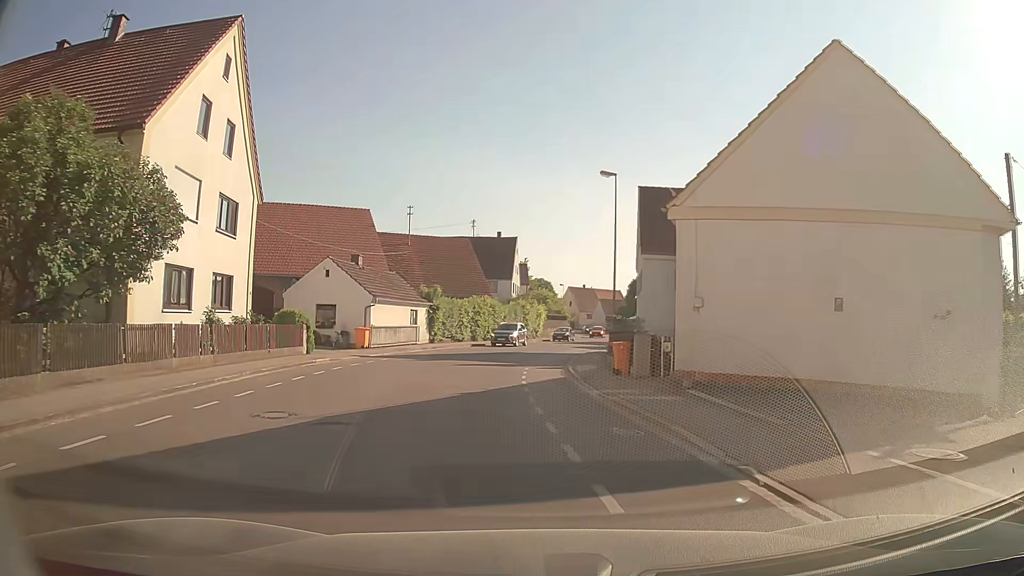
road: secondary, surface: asphalt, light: Day
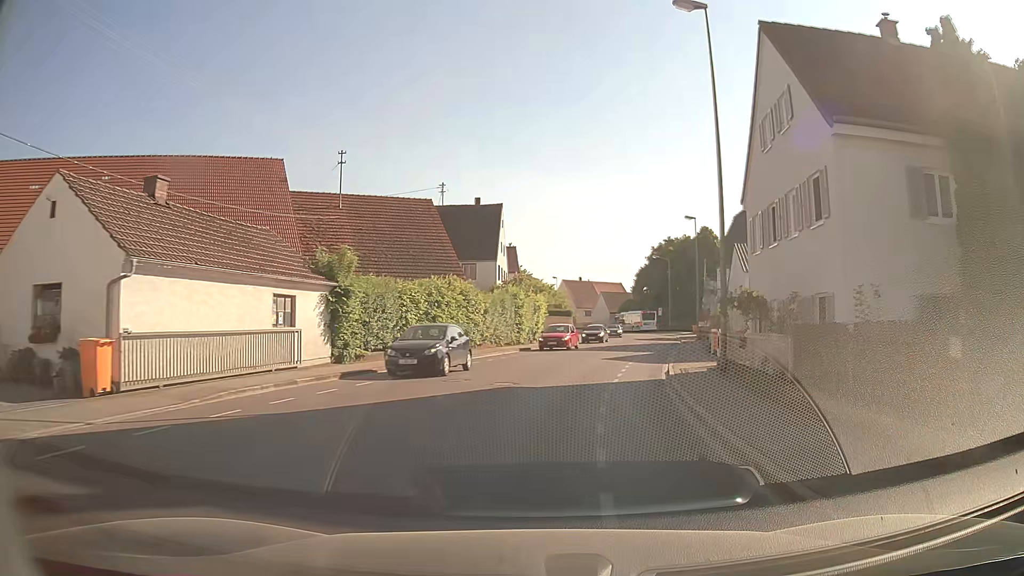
(-0.6, +22.5) m; +1°
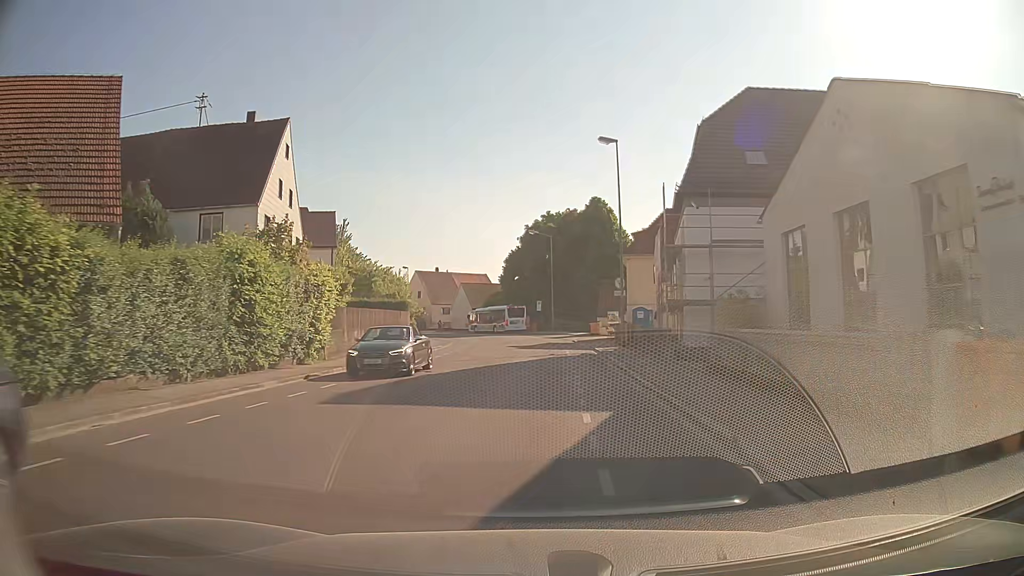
(+2.9, +25.2) m; +12°
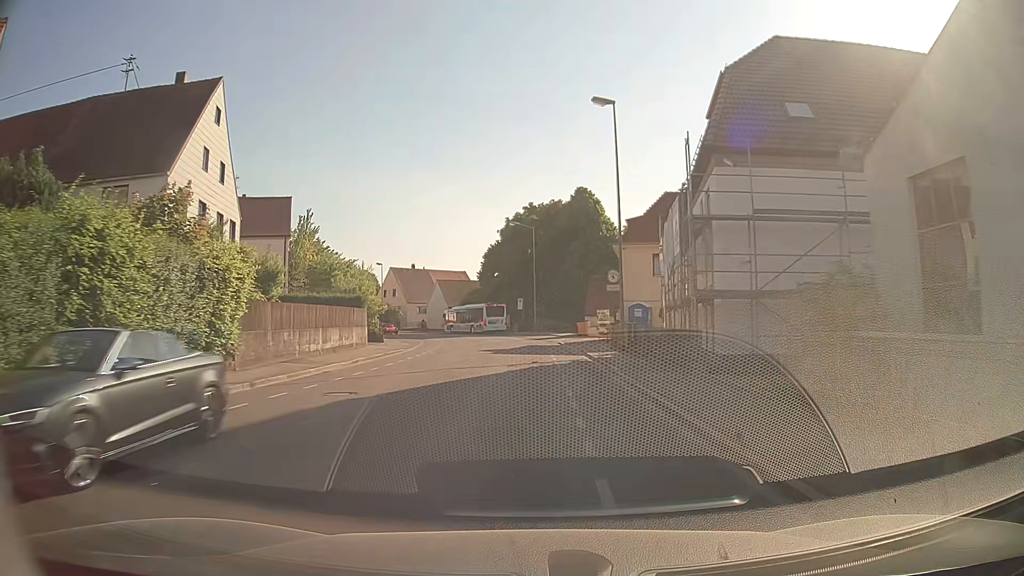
(+0.1, +6.4) m; +2°
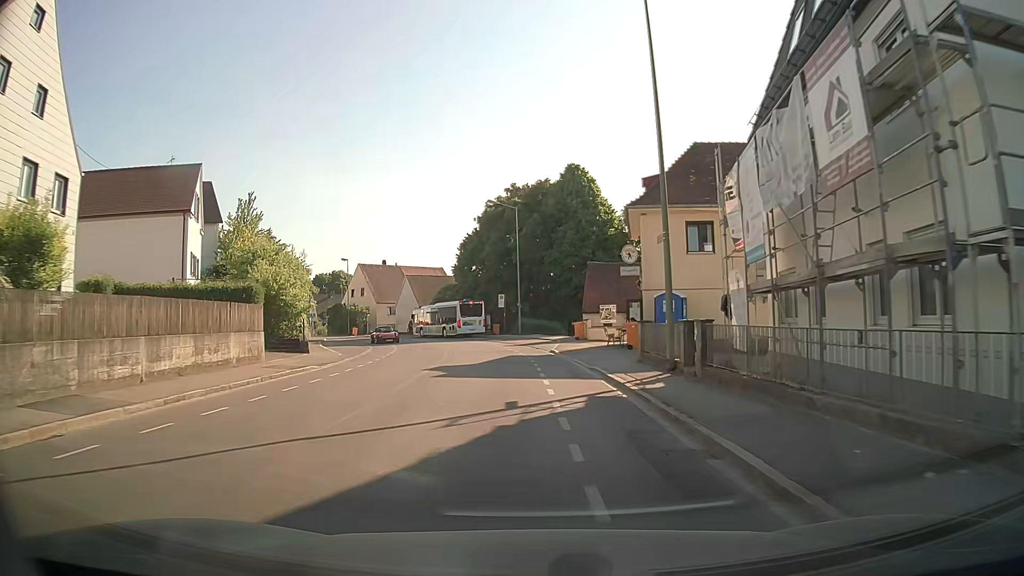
(+0.1, +12.2) m; +1°
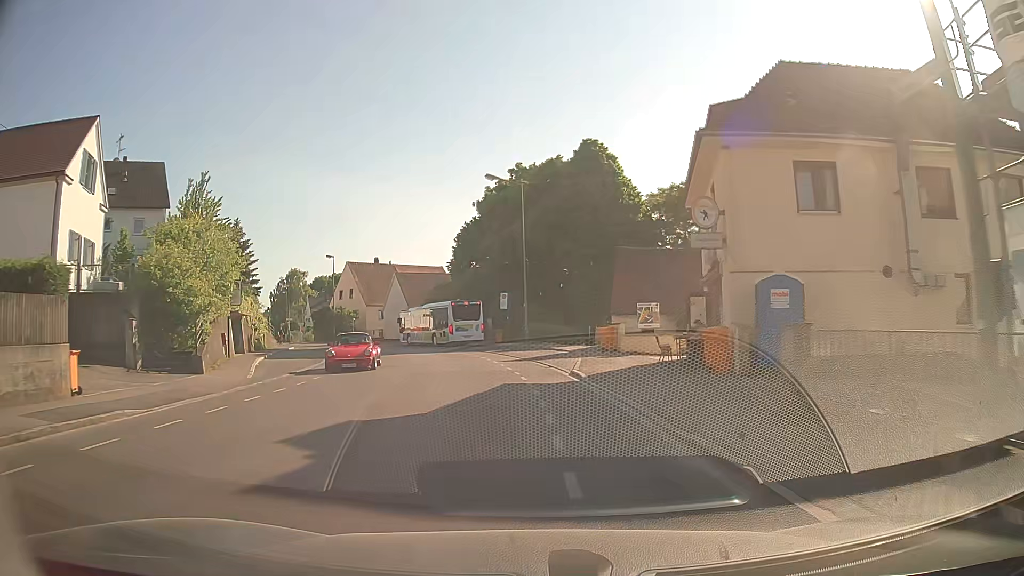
(-0.1, +11.2) m; 0°
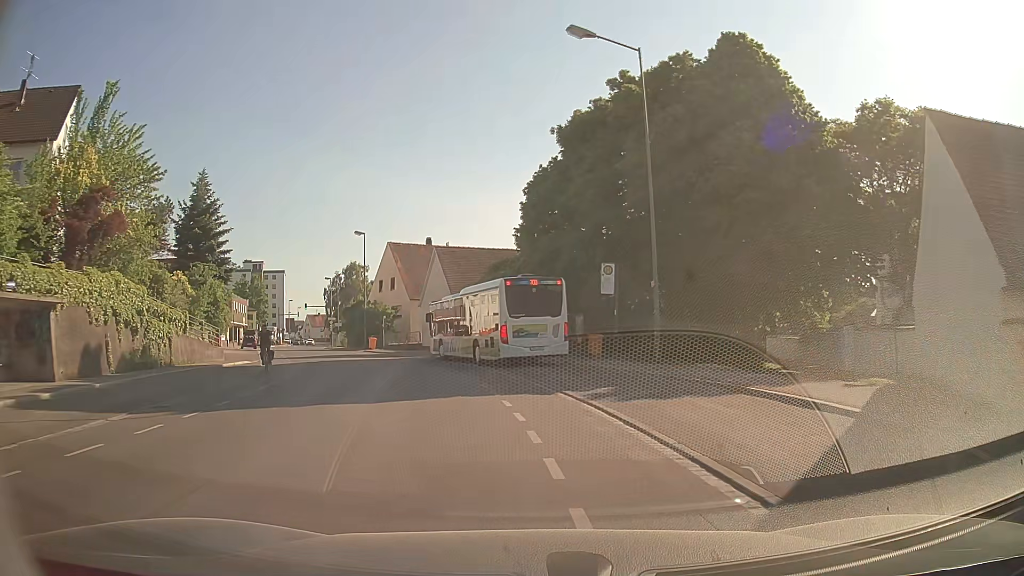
(-1.5, +22.6) m; -7°
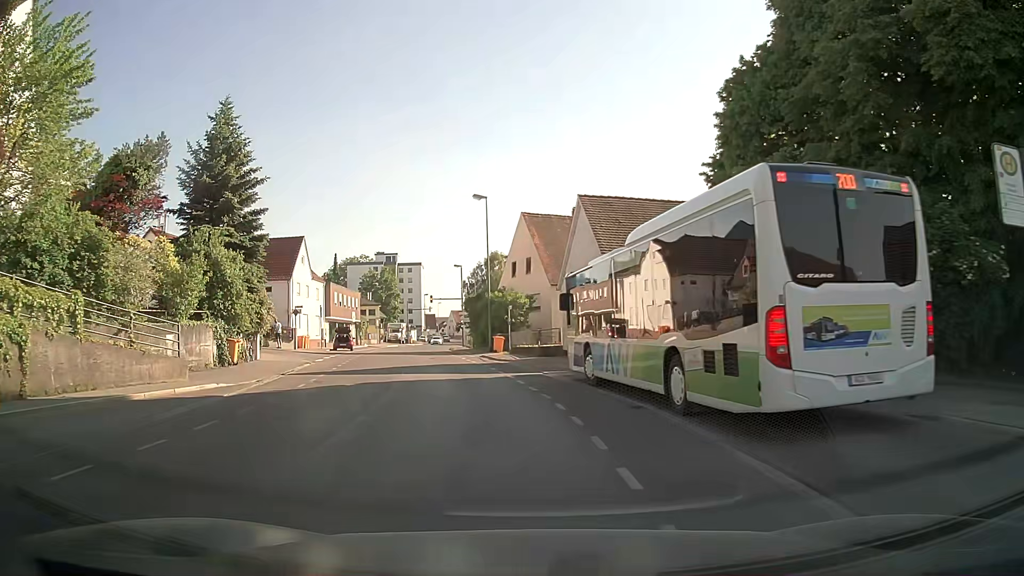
(-1.8, +16.2) m; -13°
